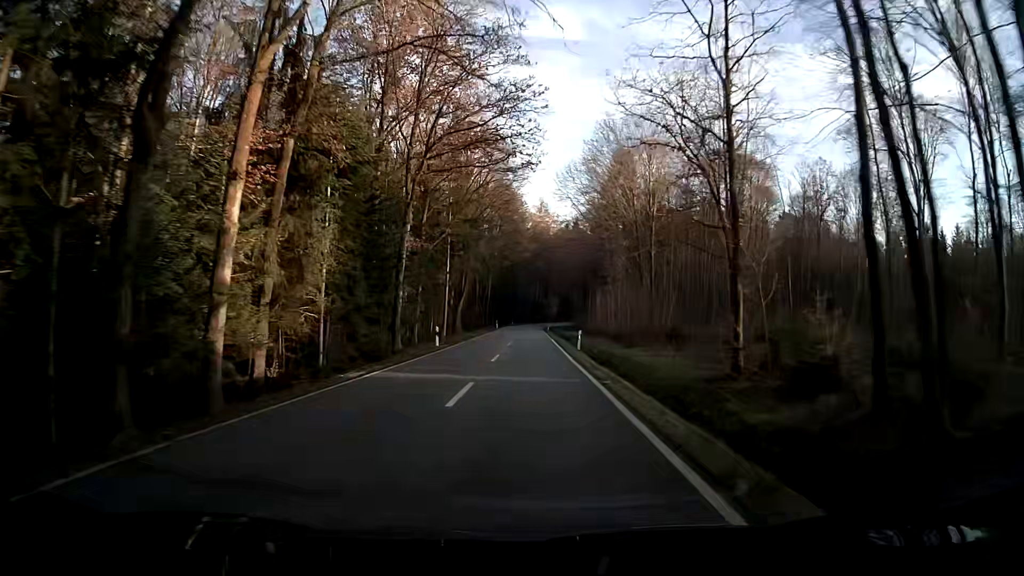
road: tertiary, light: Day
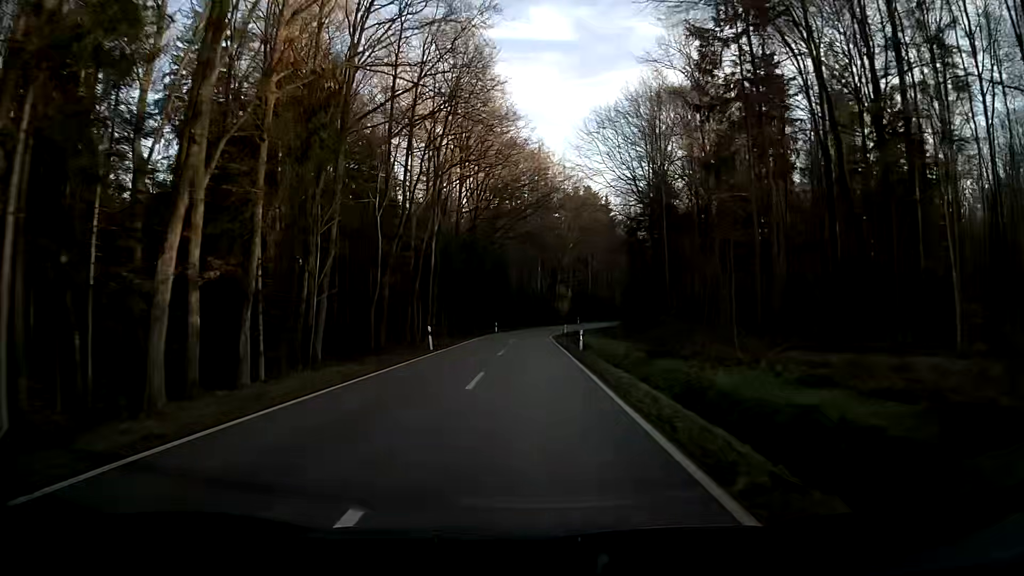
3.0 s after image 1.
(-0.8, +58.4) m; -2°
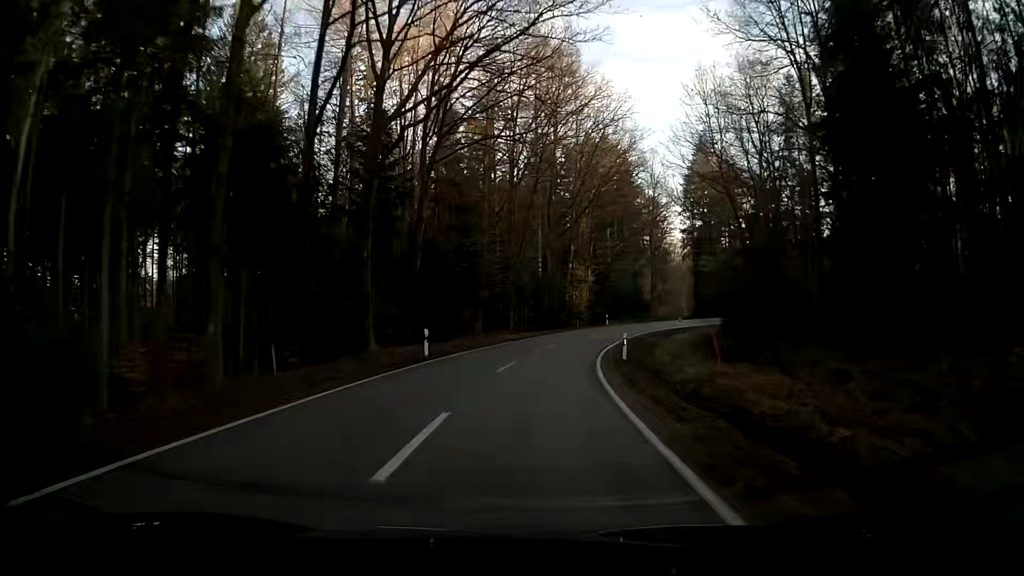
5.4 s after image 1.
(-0.1, +44.0) m; 0°
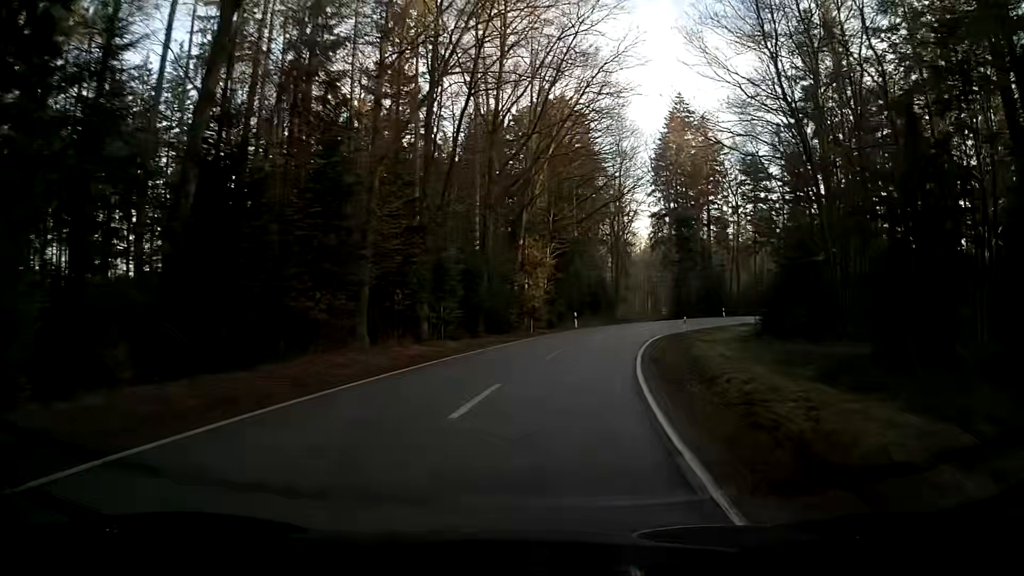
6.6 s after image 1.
(+1.0, +20.9) m; +6°
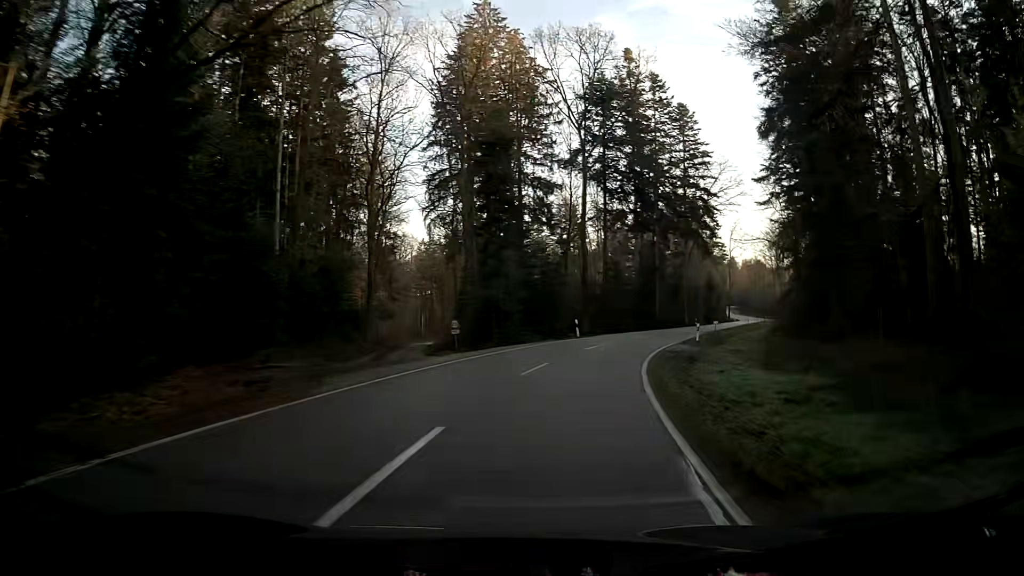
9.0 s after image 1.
(+6.5, +40.0) m; +19°
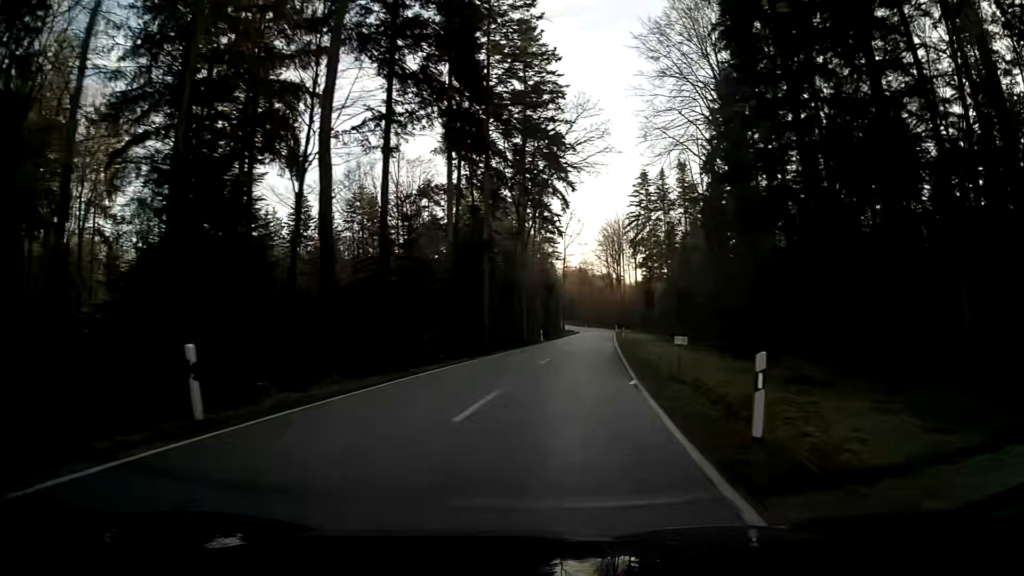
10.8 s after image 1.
(+4.3, +30.8) m; +16°
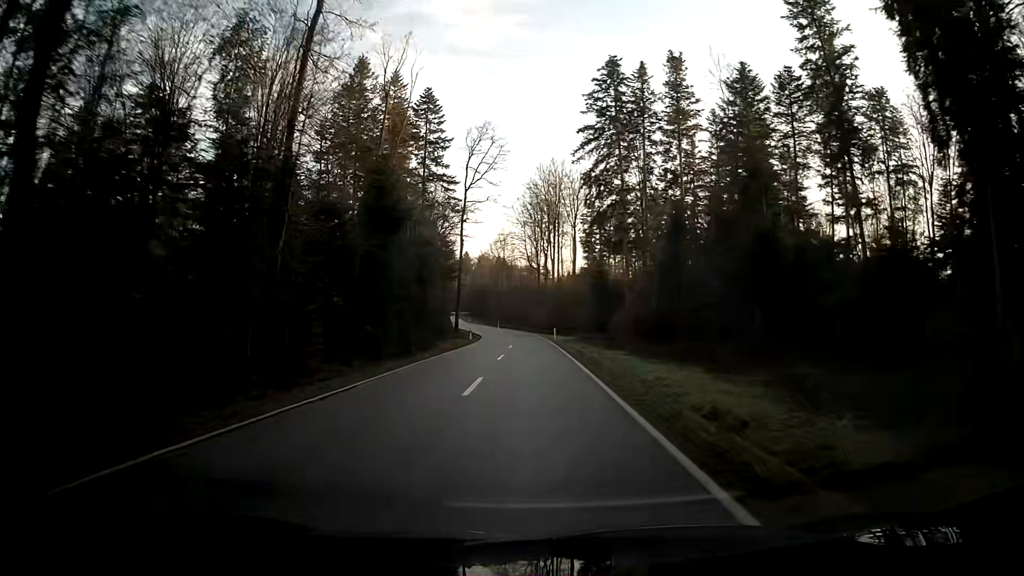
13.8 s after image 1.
(+5.0, +57.9) m; +6°
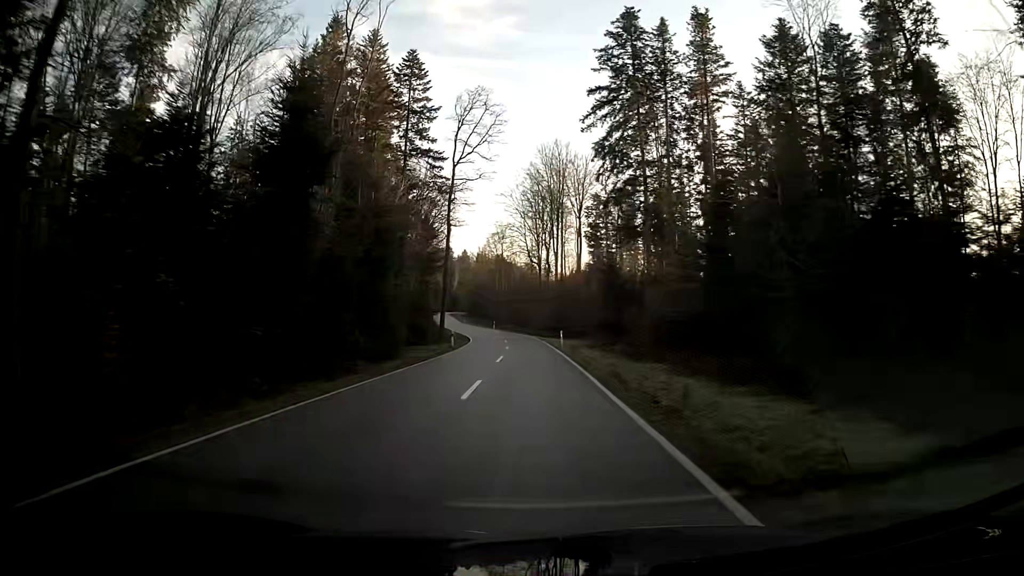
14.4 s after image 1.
(0.0, +12.6) m; 0°
